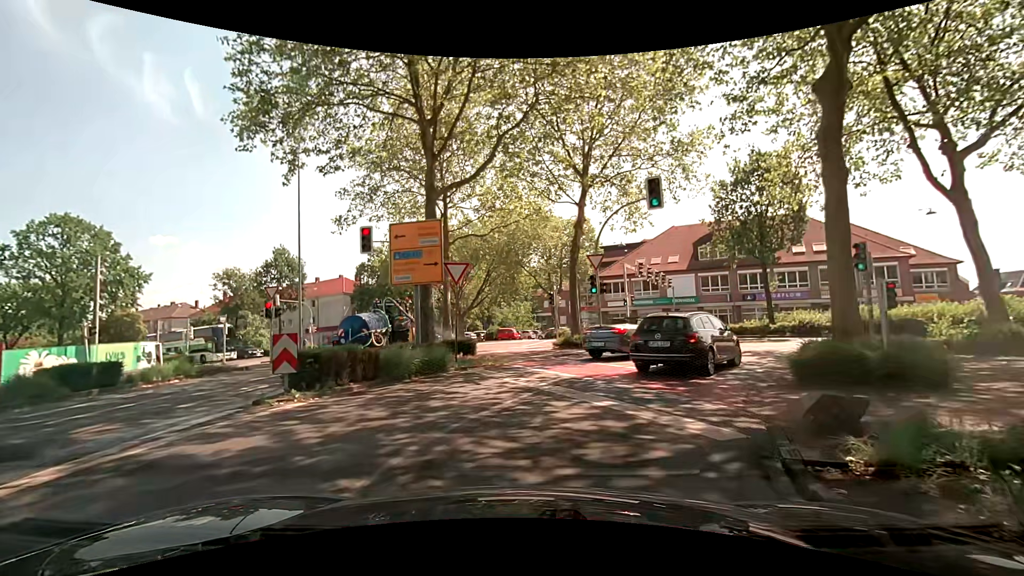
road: primary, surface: asphalt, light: Day
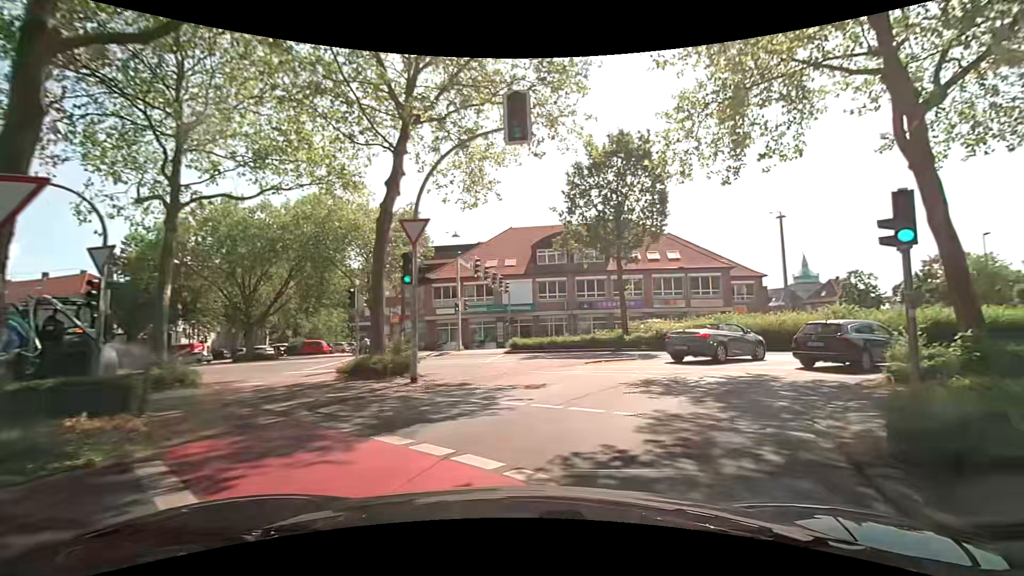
(+1.1, +9.1) m; +20°
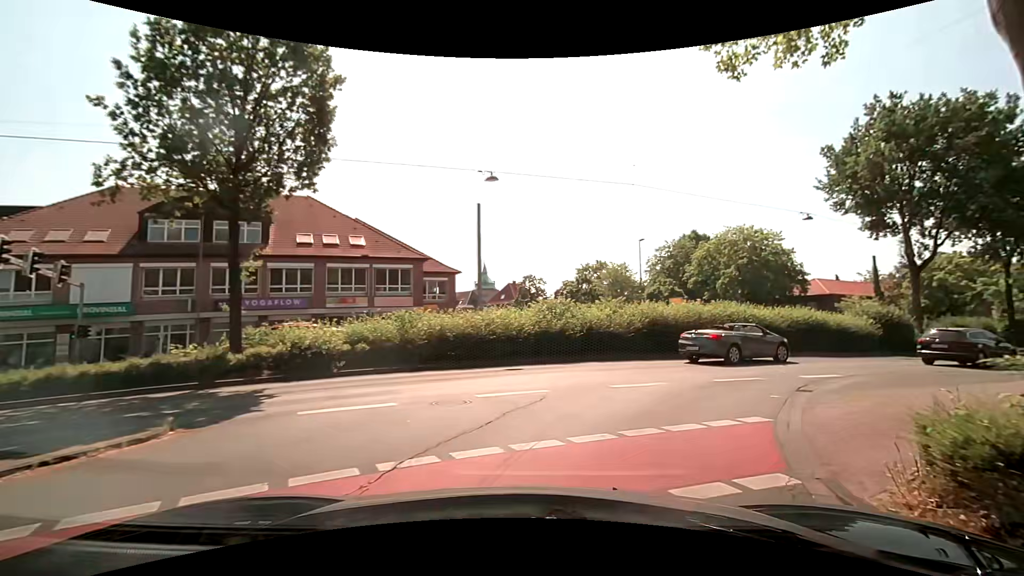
(+3.3, +11.5) m; +34°
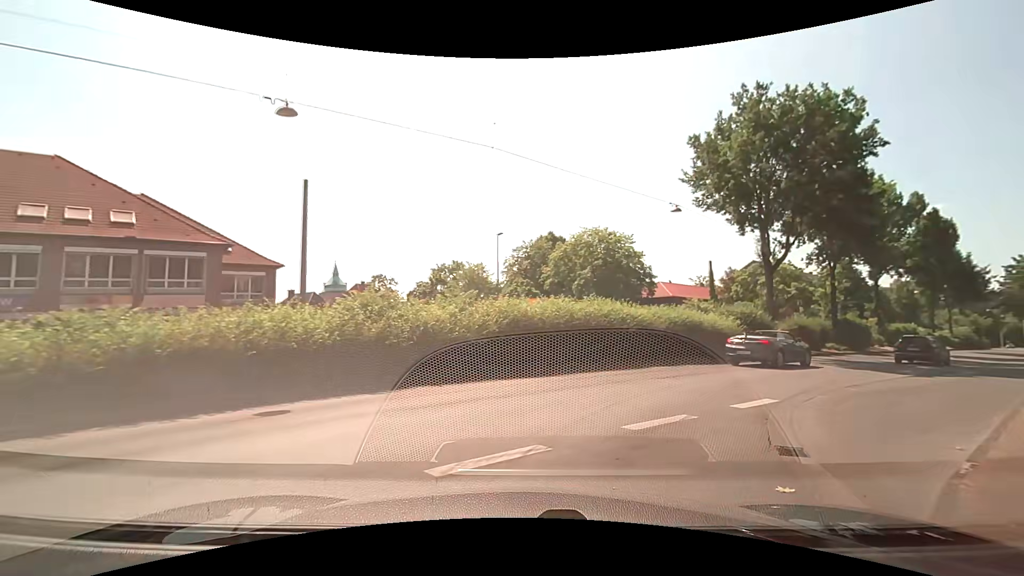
(+0.7, +6.3) m; +13°
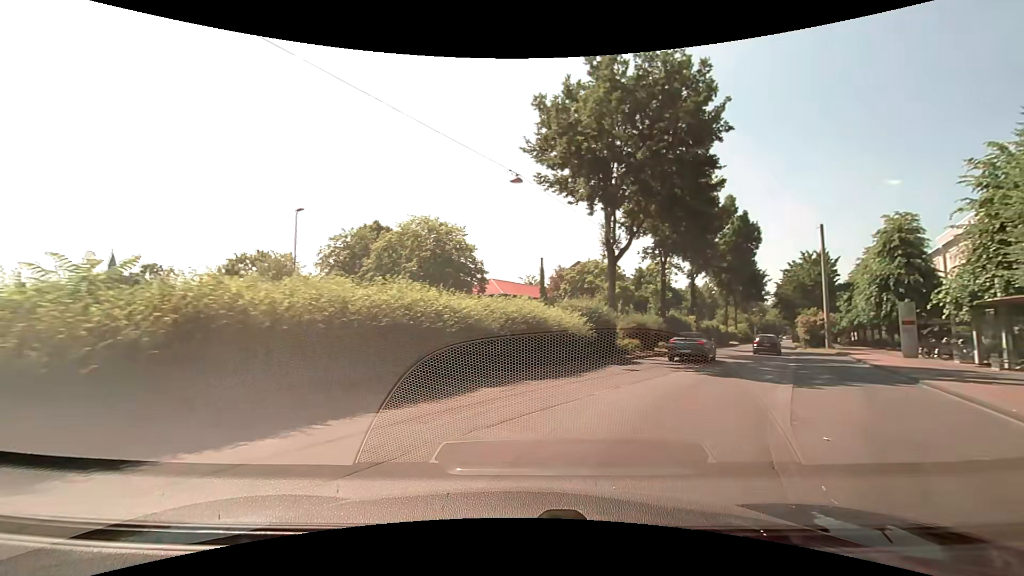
(+1.3, +7.0) m; +20°
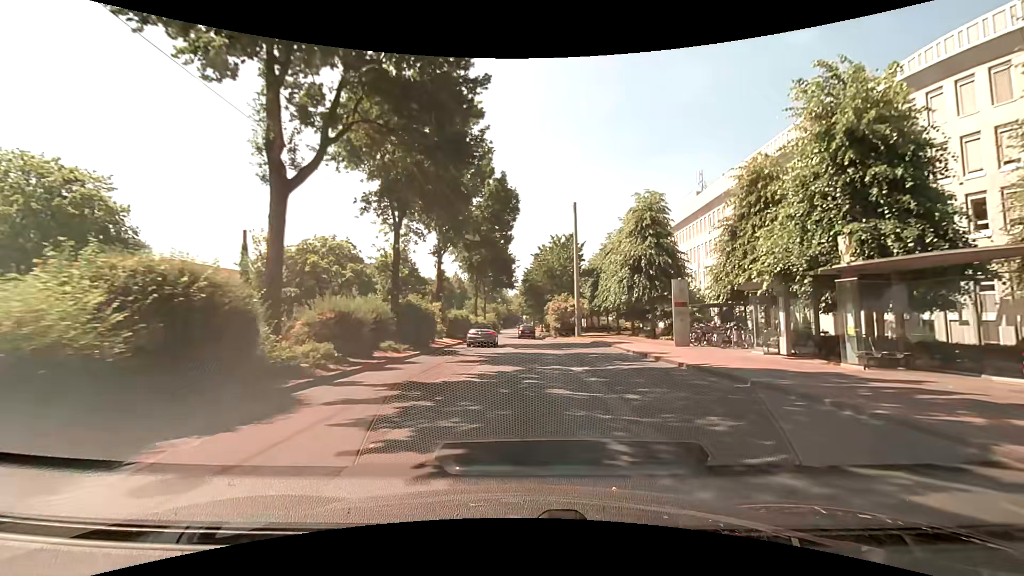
(+3.7, +12.6) m; +29°
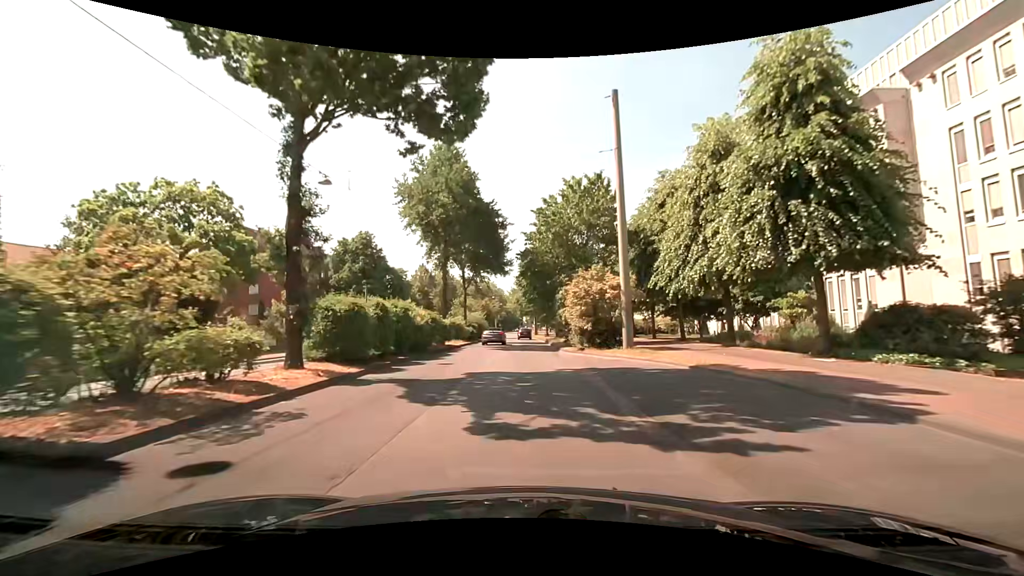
(+0.4, +23.5) m; 0°
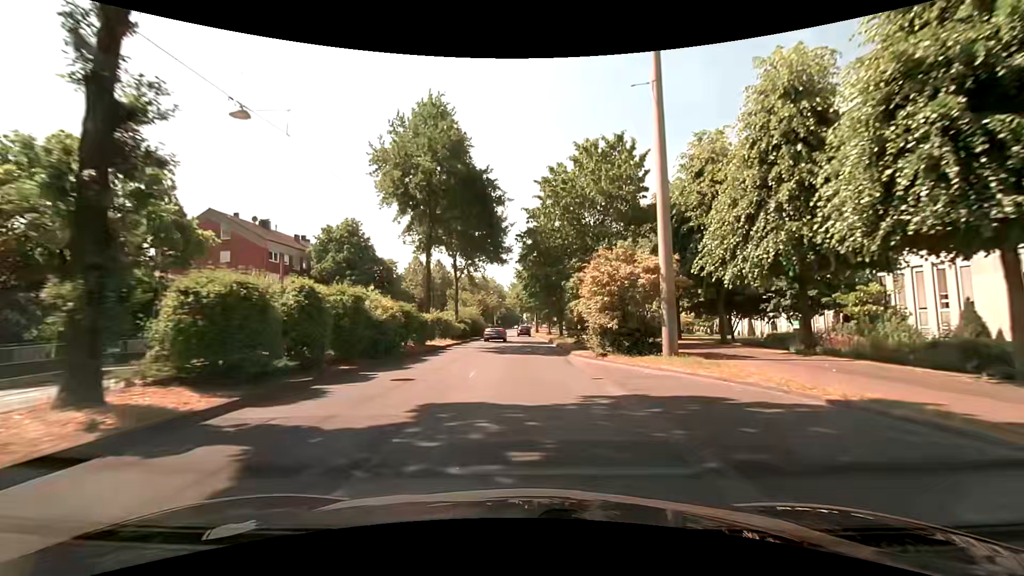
(0.0, +6.8) m; 0°
